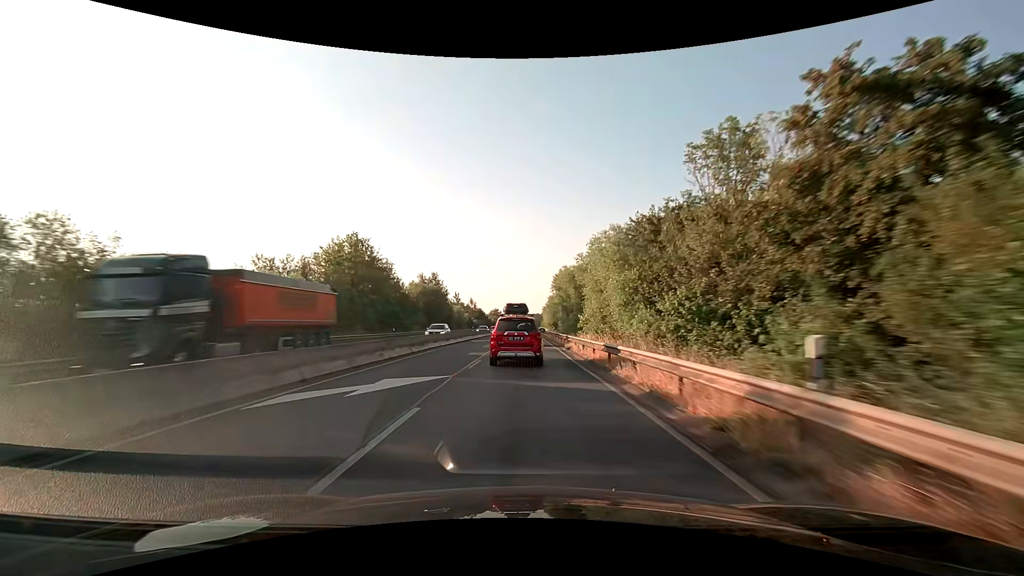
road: trunk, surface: asphalt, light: Day
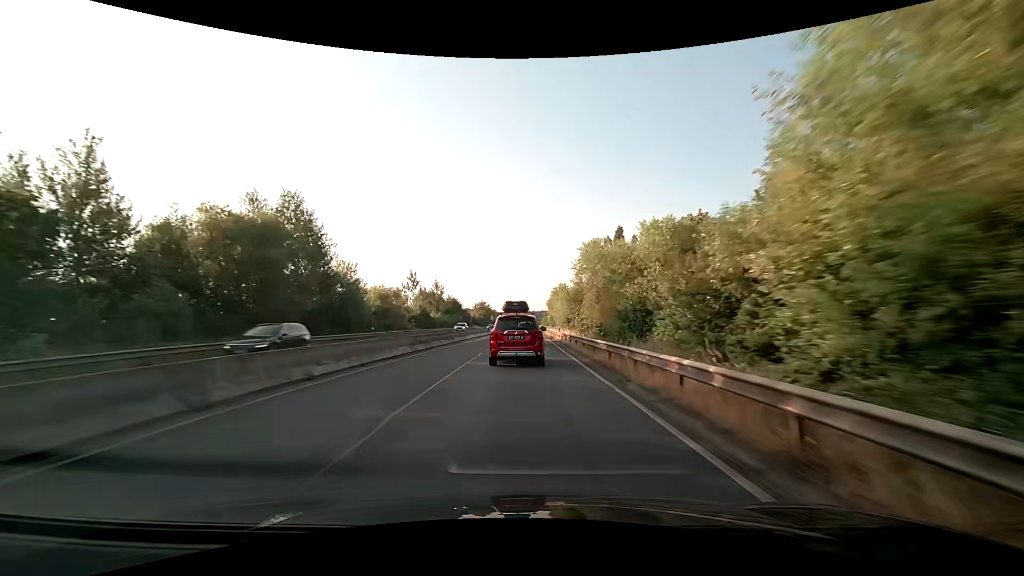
(+0.3, +56.1) m; +1°
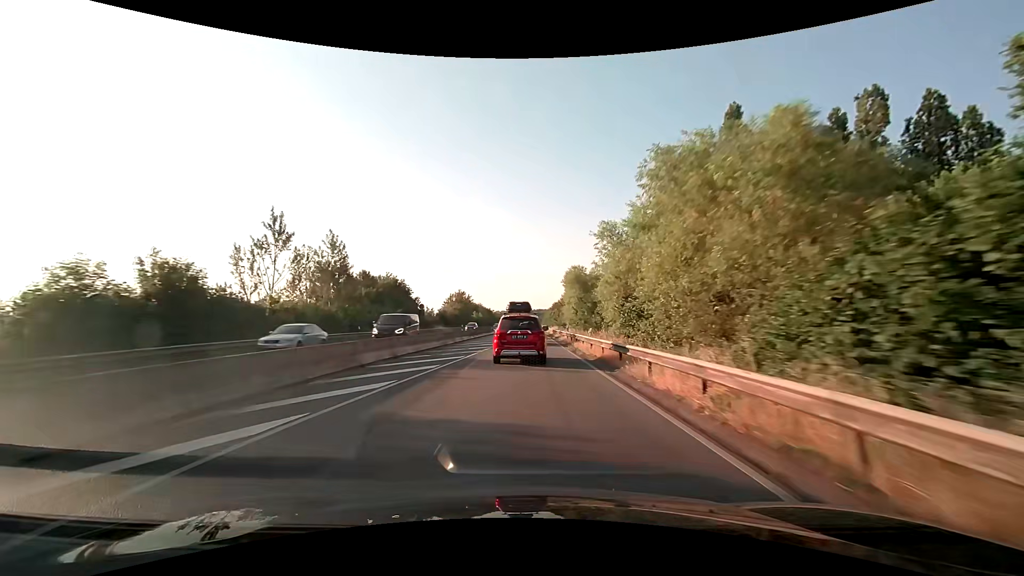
(+0.2, +52.8) m; 0°
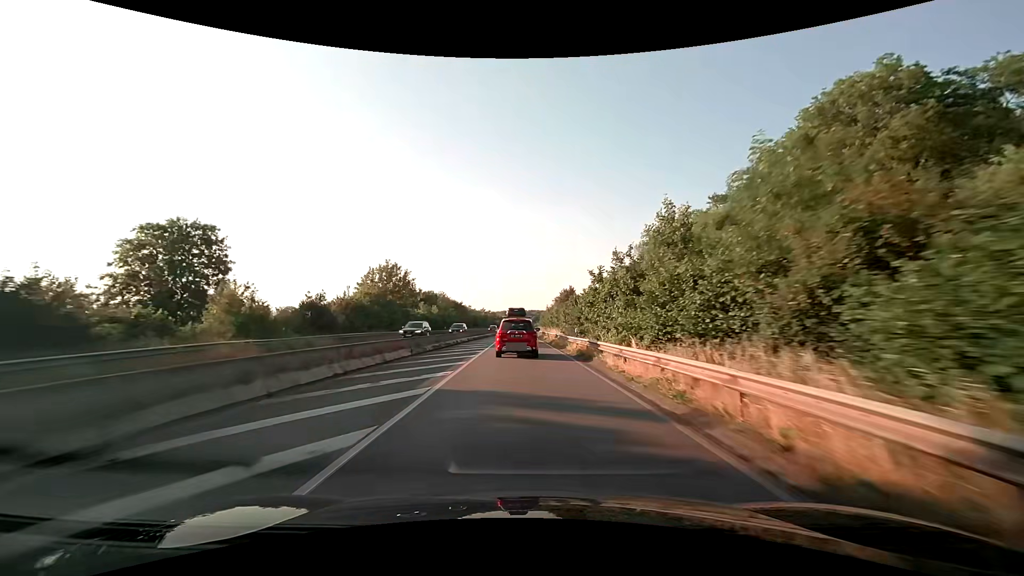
(+0.6, +61.7) m; +1°
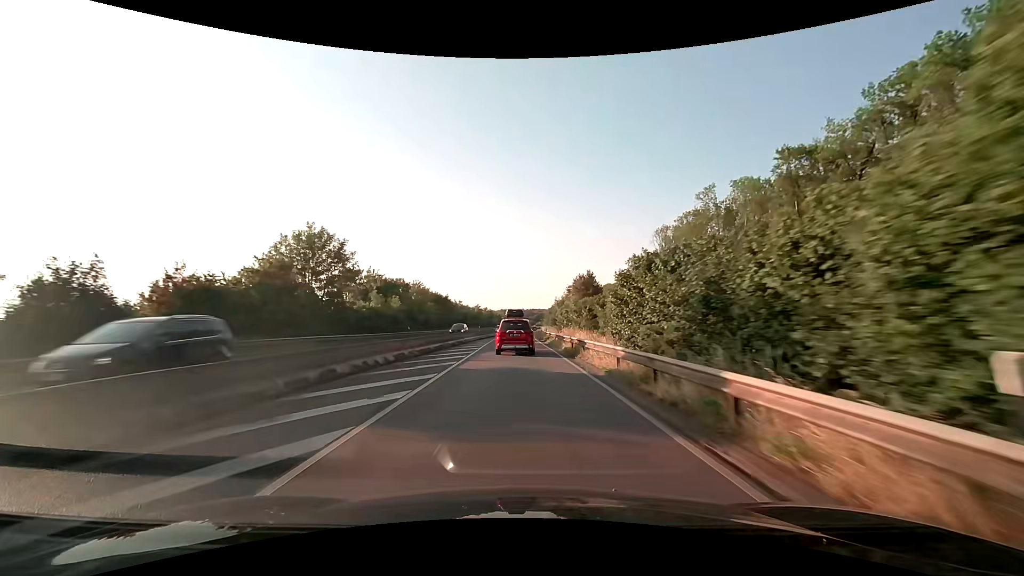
(0.0, +24.6) m; 0°
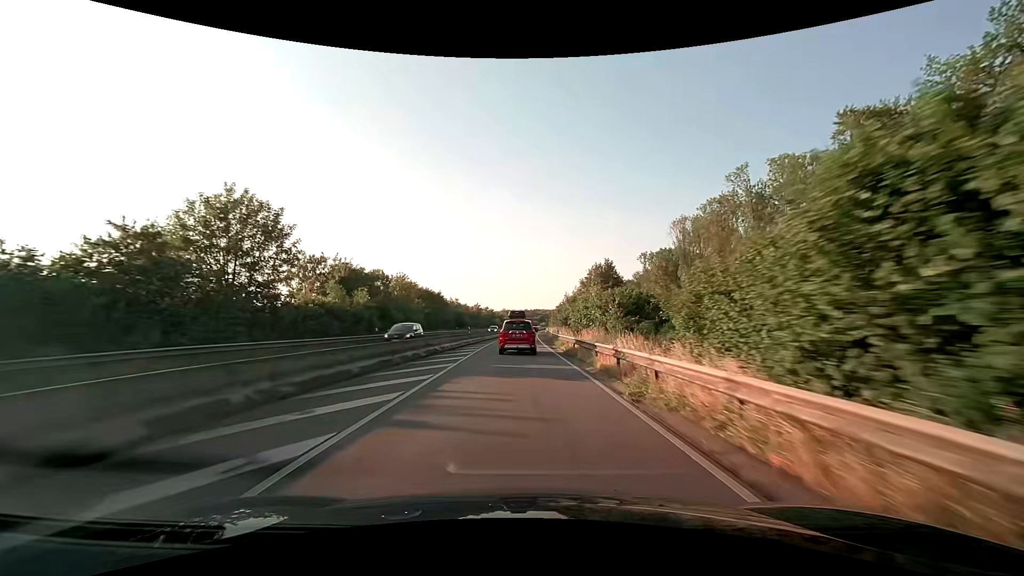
(0.0, +12.3) m; 0°
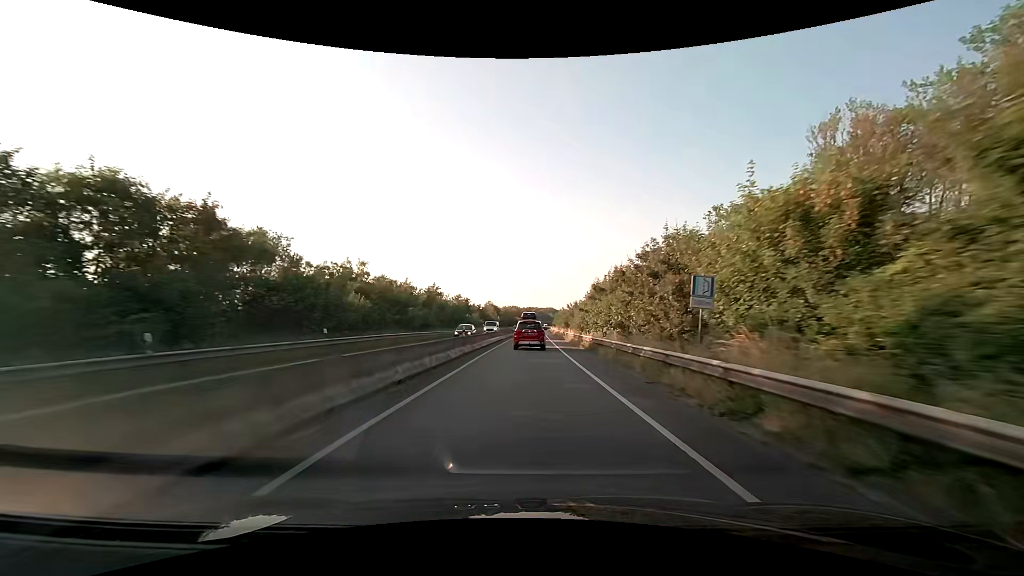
(-0.2, +62.3) m; +1°
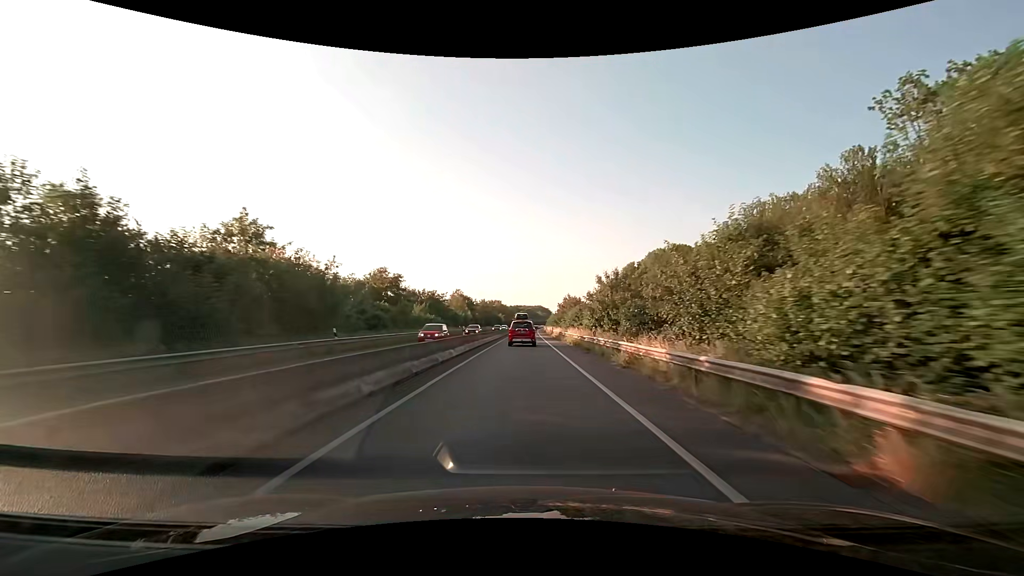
(+0.8, +50.5) m; +1°
(0, +10) (0, +20) (0, +30) (0, +40) (0, +50) (0, +60) (+1, +70) (+1, +80) (+1, +90) (+1, +100) m
